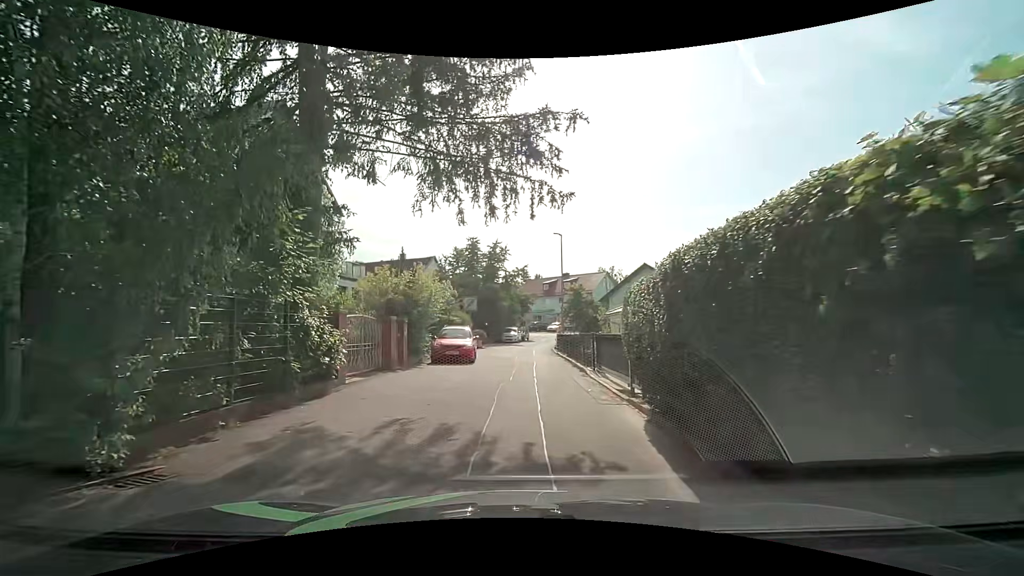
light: Day
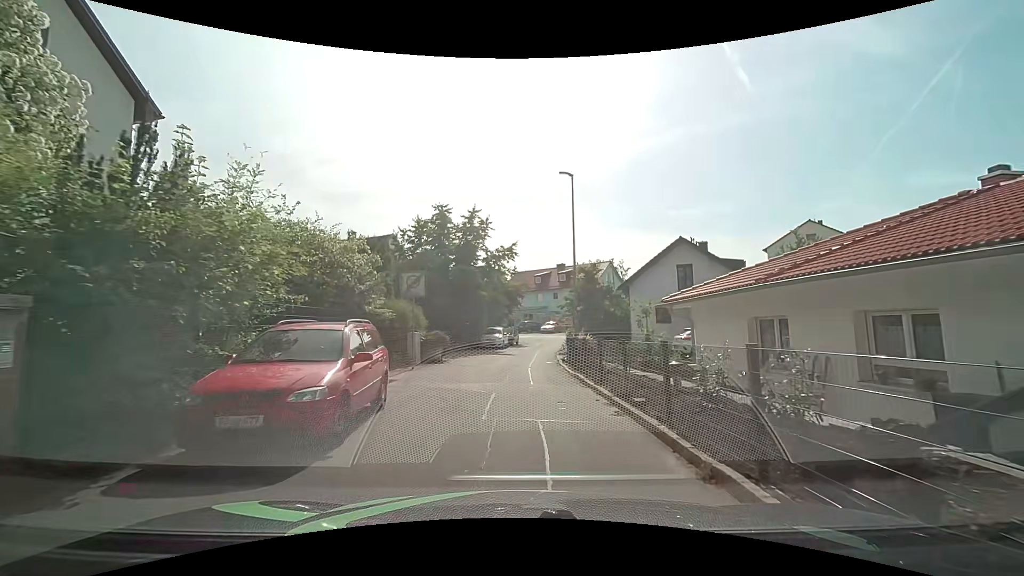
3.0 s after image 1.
(+0.3, +14.0) m; +2°
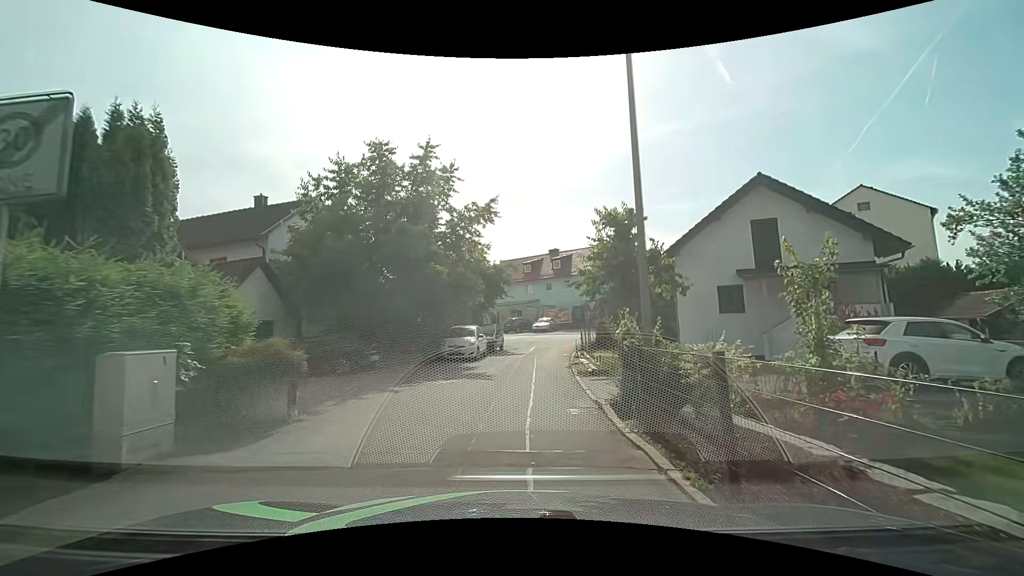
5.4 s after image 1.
(+0.1, +13.2) m; +1°
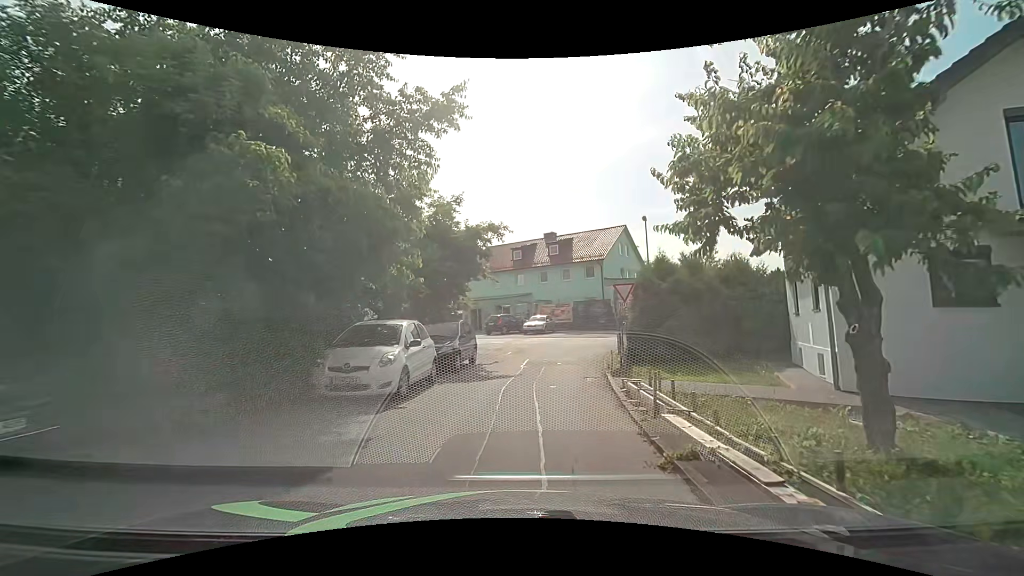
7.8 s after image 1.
(+0.1, +12.0) m; +1°
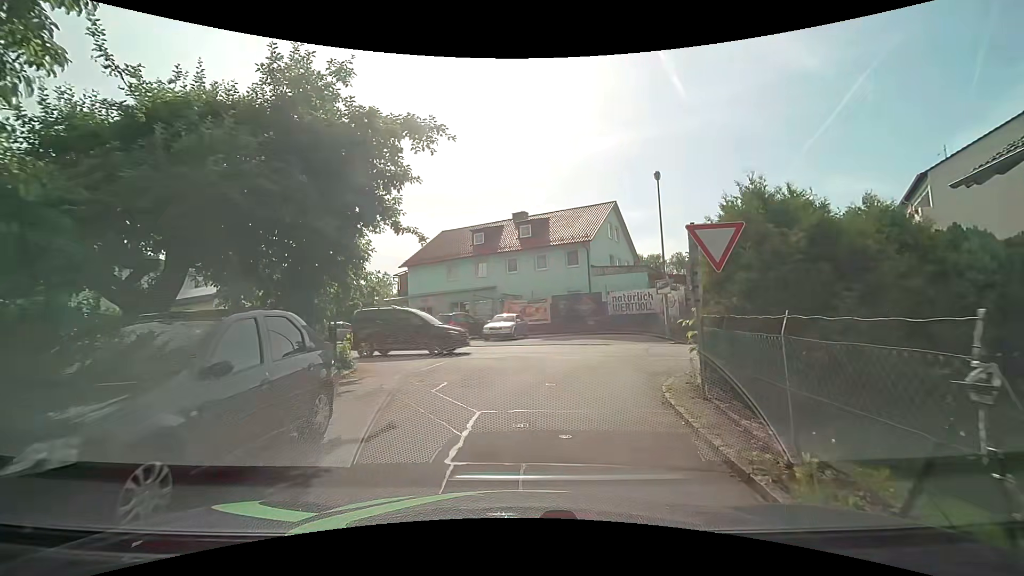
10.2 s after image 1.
(+0.3, +10.9) m; +5°
